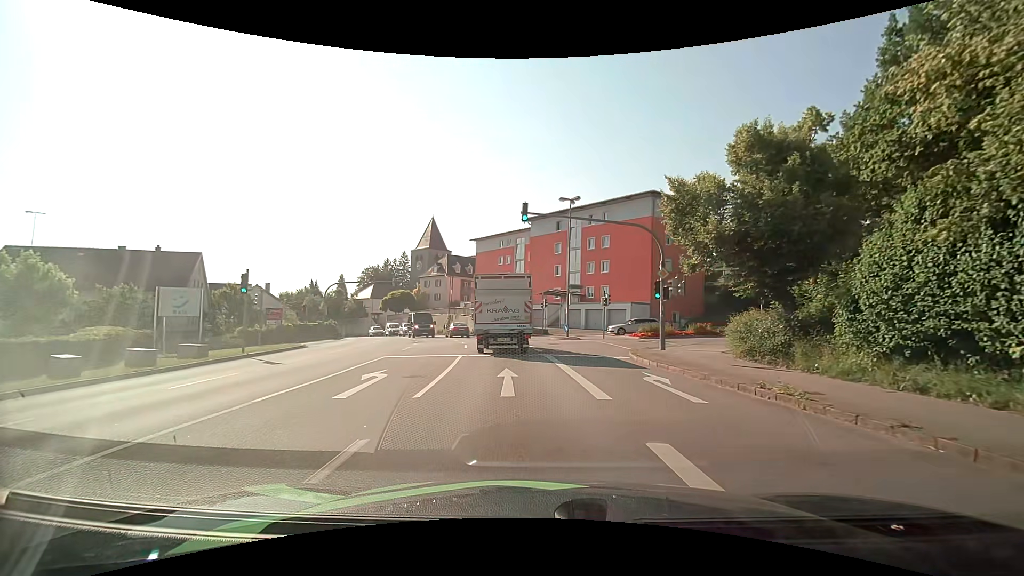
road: tertiary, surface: asphalt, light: Day
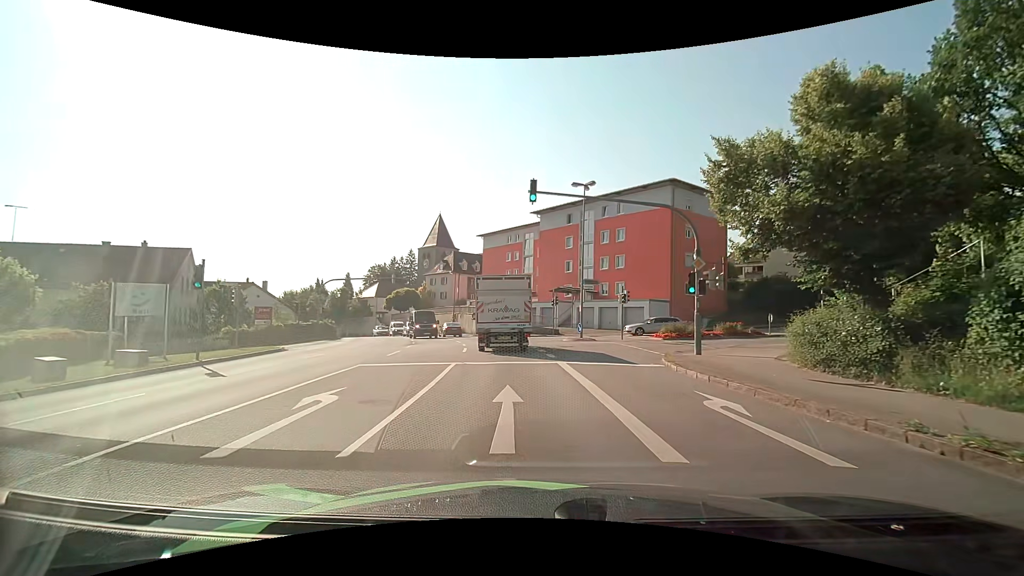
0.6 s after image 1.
(0.0, +3.7) m; -1°
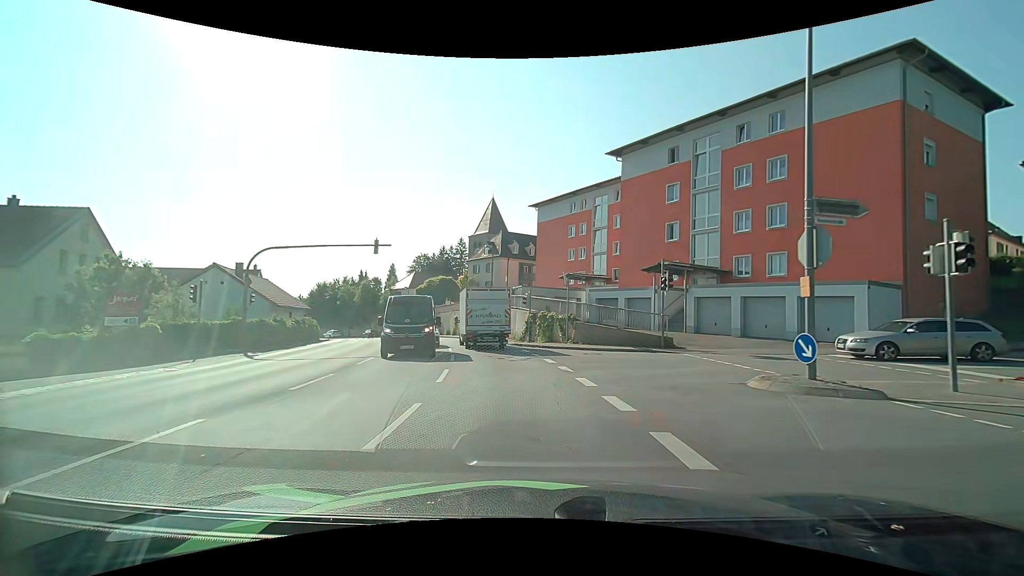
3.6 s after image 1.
(-1.0, +21.5) m; -7°
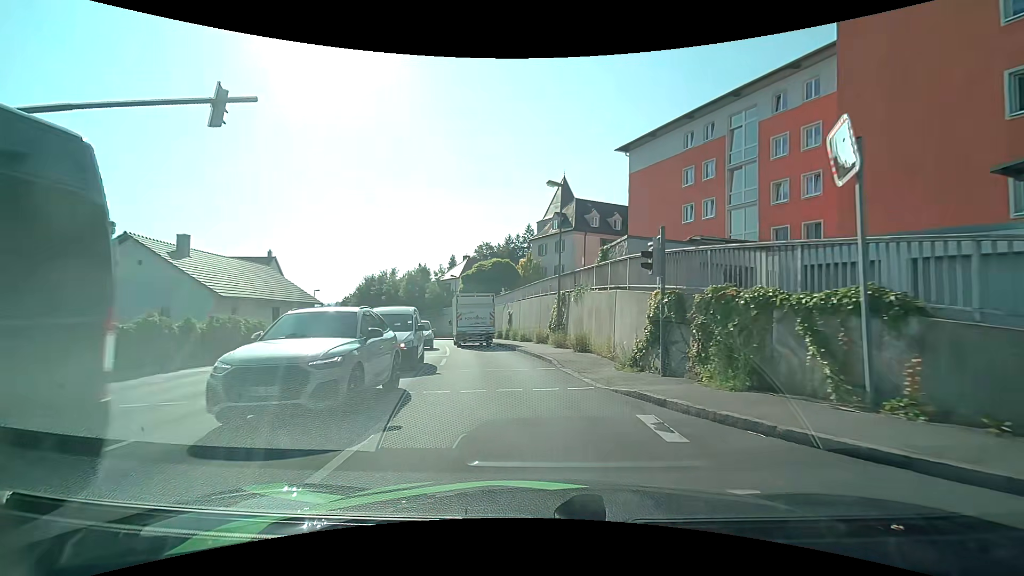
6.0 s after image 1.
(-1.3, +20.0) m; -8°
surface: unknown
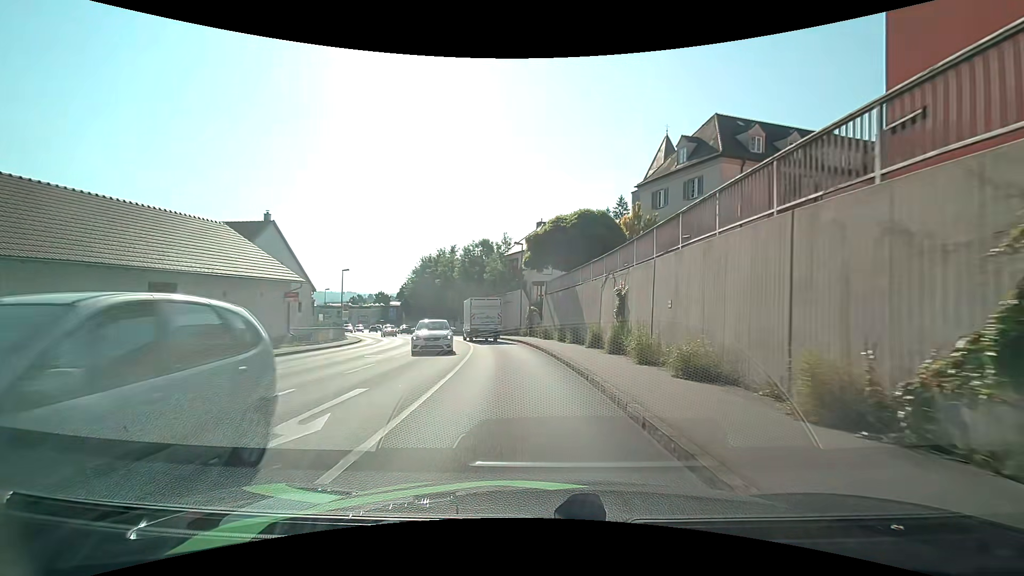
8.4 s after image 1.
(-2.0, +21.9) m; -10°
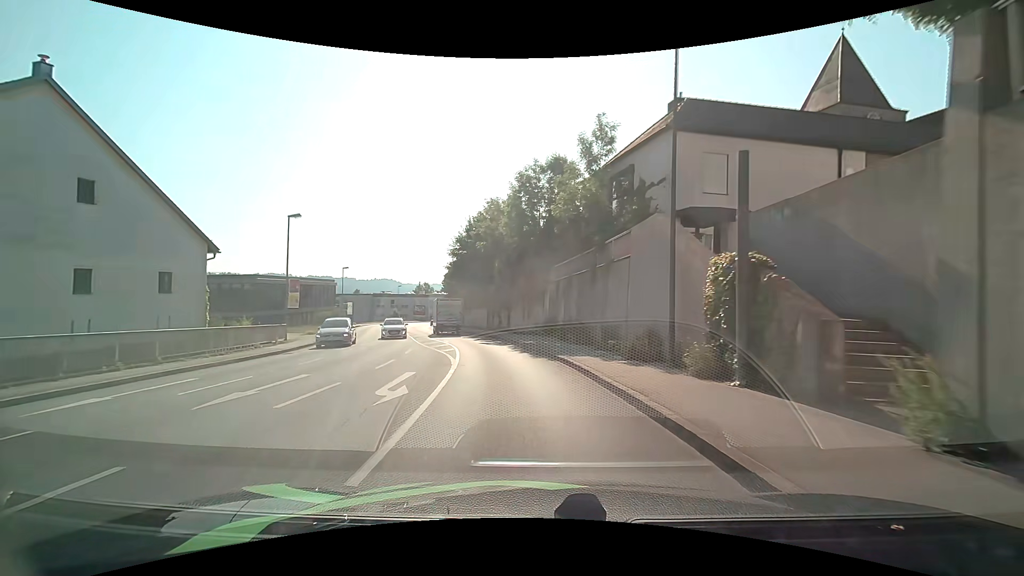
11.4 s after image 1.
(-2.4, +30.0) m; -9°
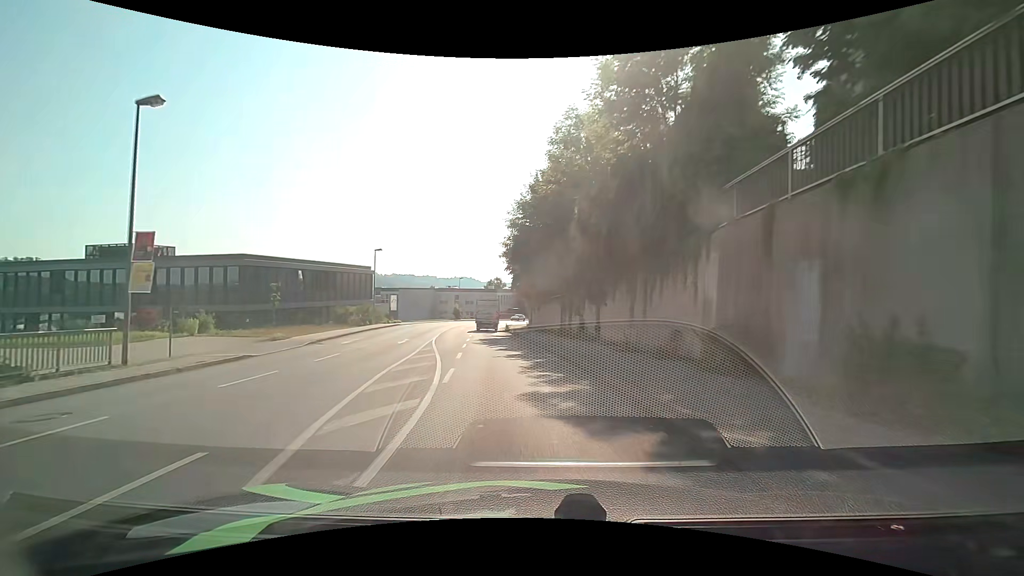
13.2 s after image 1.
(-1.3, +18.3) m; -9°
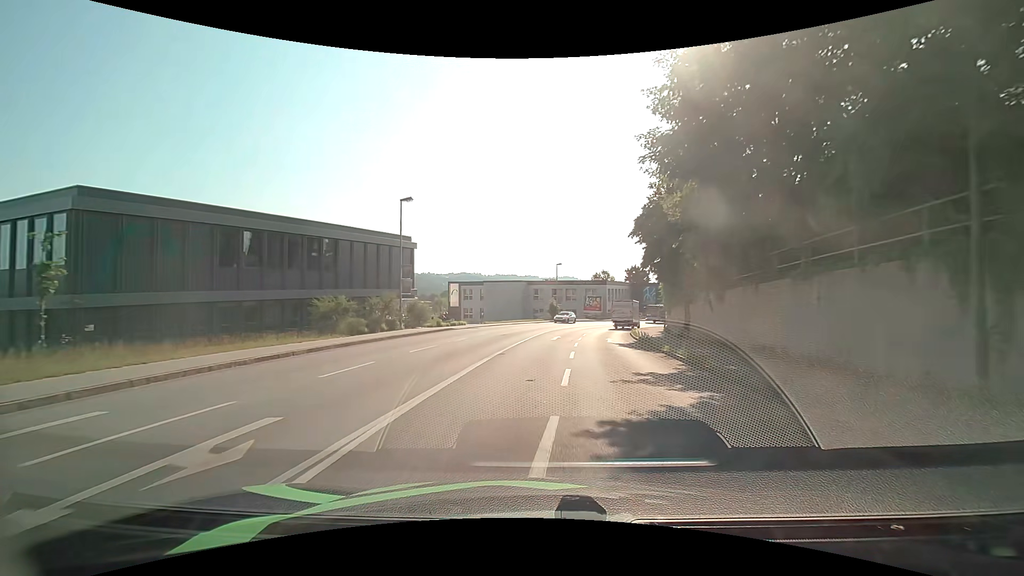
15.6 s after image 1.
(-2.9, +24.7) m; -12°
(0, +10) (0, +20) (+1, +30) (+3, +40) (+5, +50) (+7, +59) (+11, +68) (+16, +77) (+22, +85) (+29, +93) m
